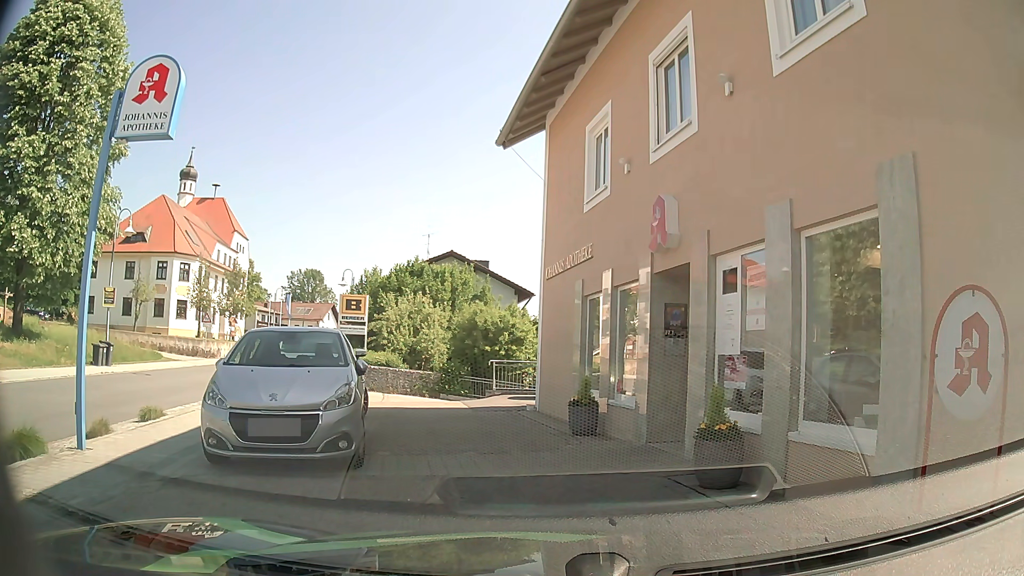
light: Day
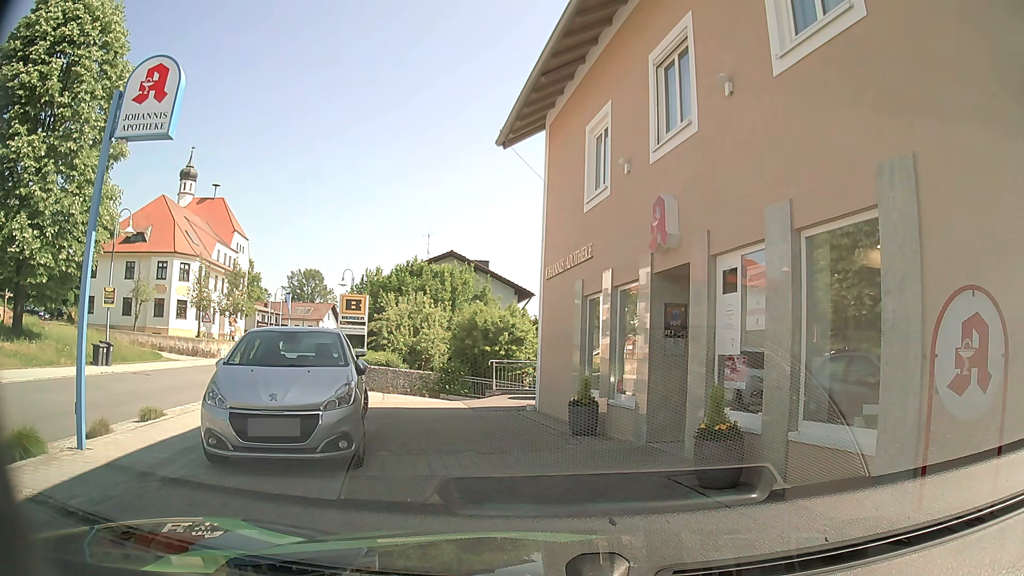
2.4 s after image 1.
(0.0, 0.0) m; 0°
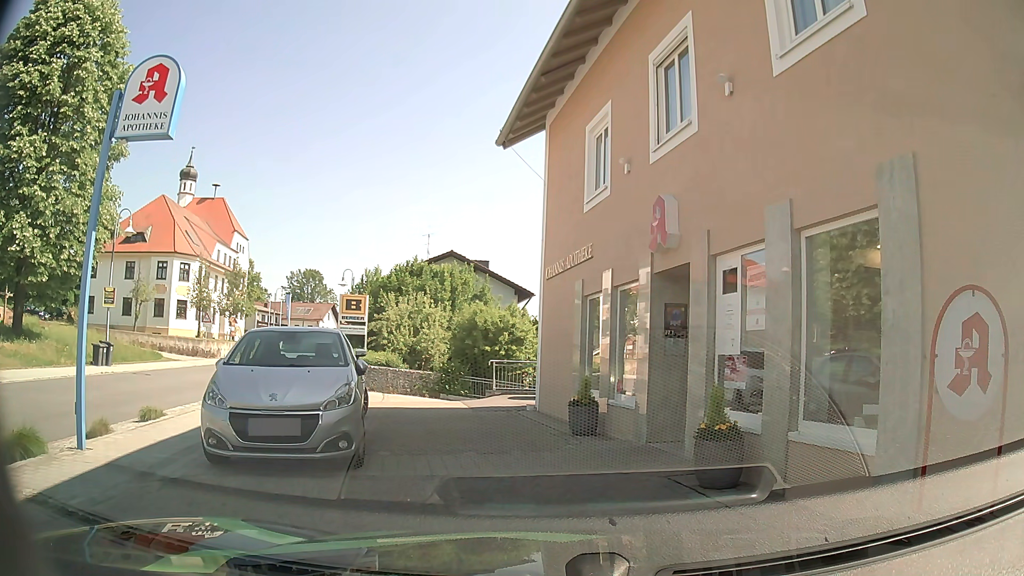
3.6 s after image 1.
(0.0, 0.0) m; 0°
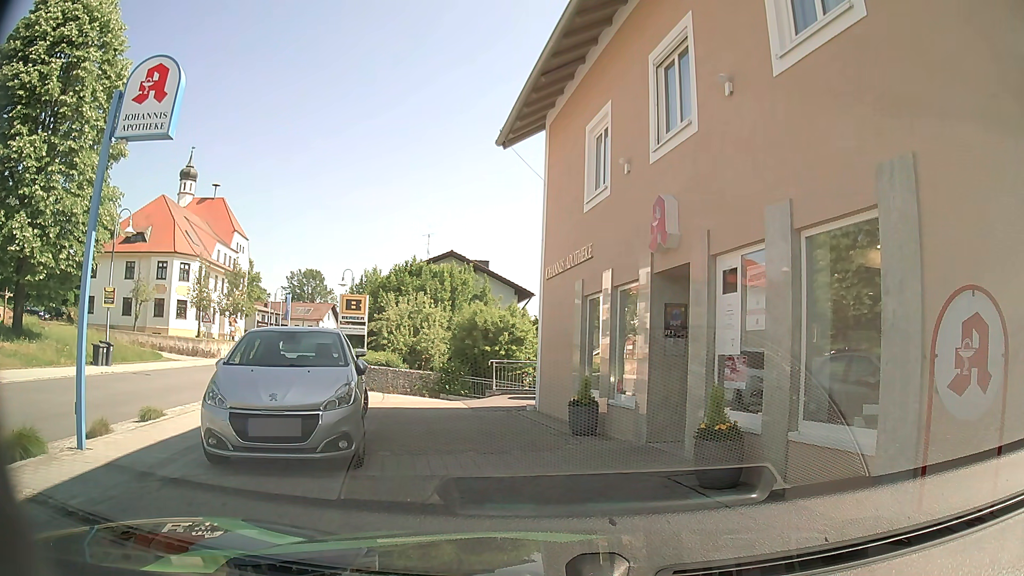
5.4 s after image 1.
(0.0, 0.0) m; 0°
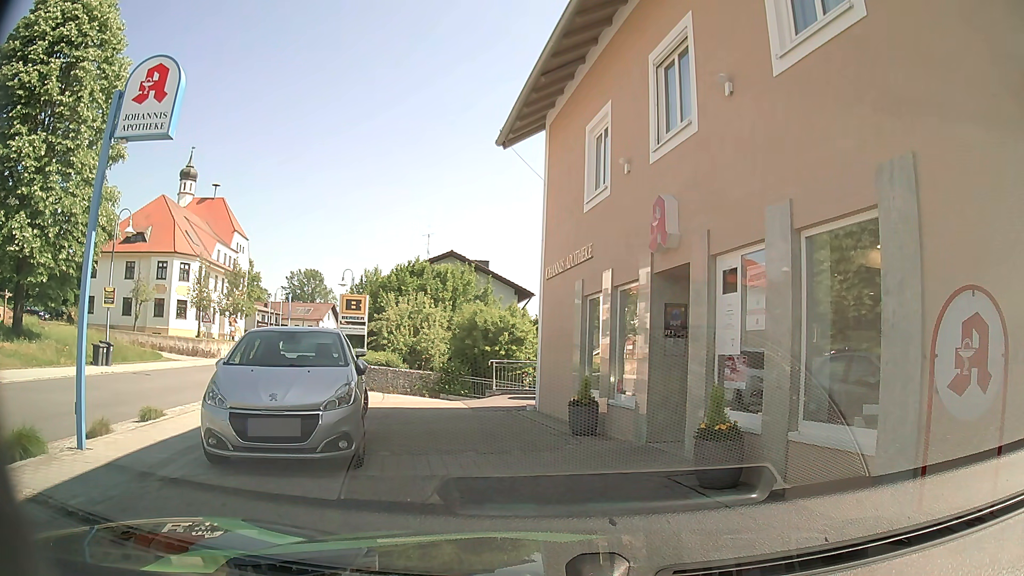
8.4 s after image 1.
(0.0, 0.0) m; 0°
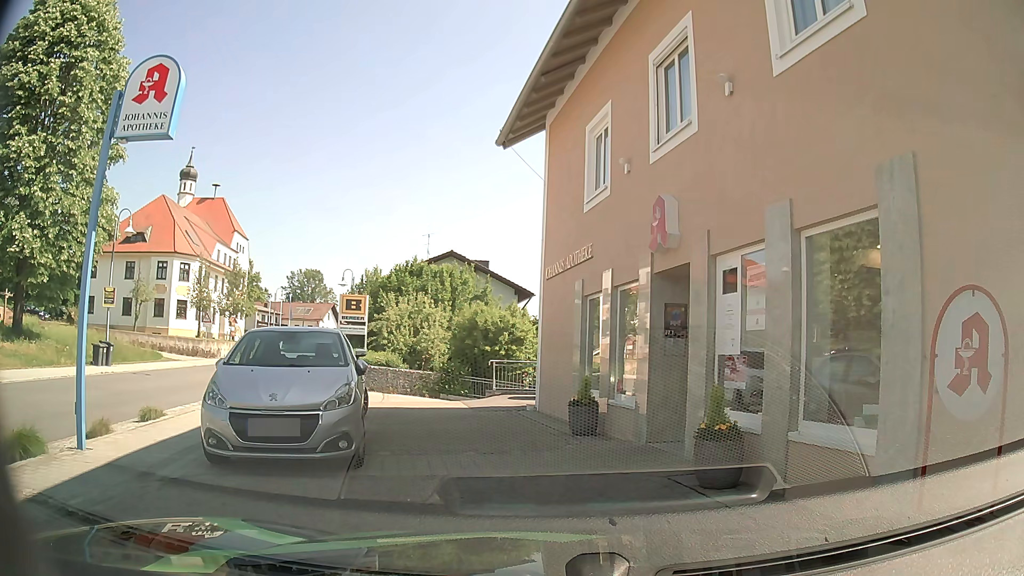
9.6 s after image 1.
(0.0, 0.0) m; 0°
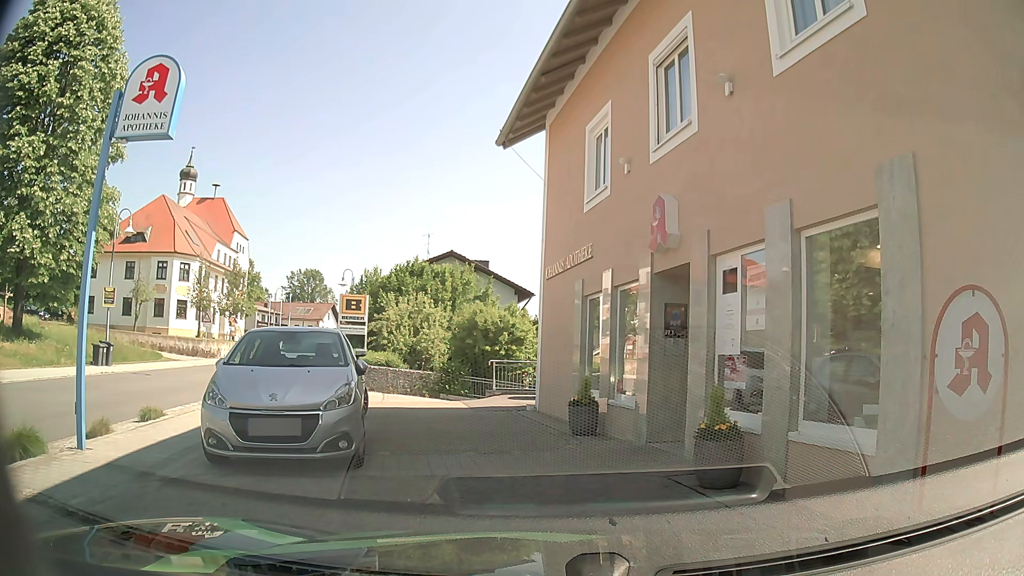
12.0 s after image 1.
(0.0, 0.0) m; 0°
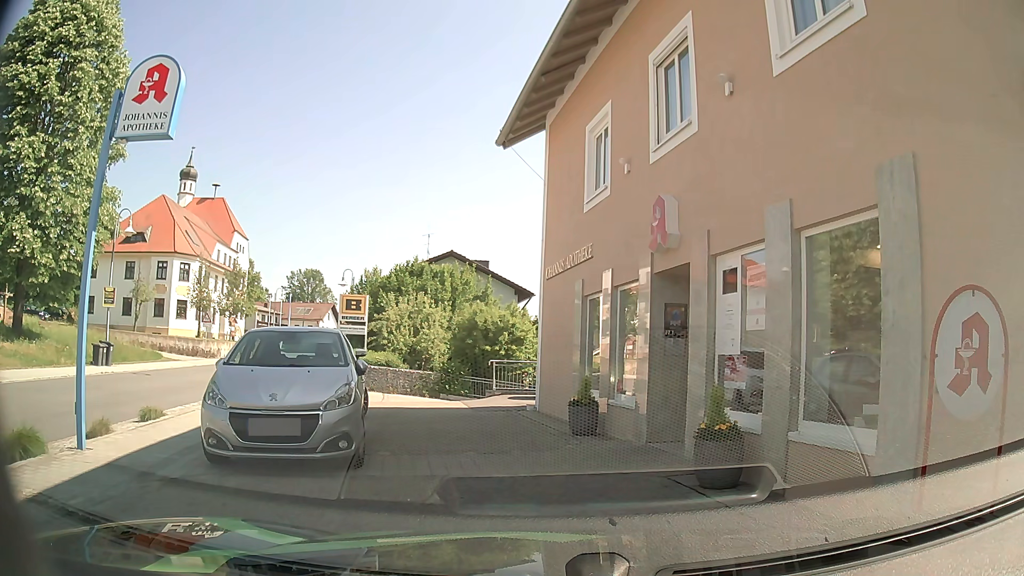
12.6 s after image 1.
(0.0, 0.0) m; 0°
